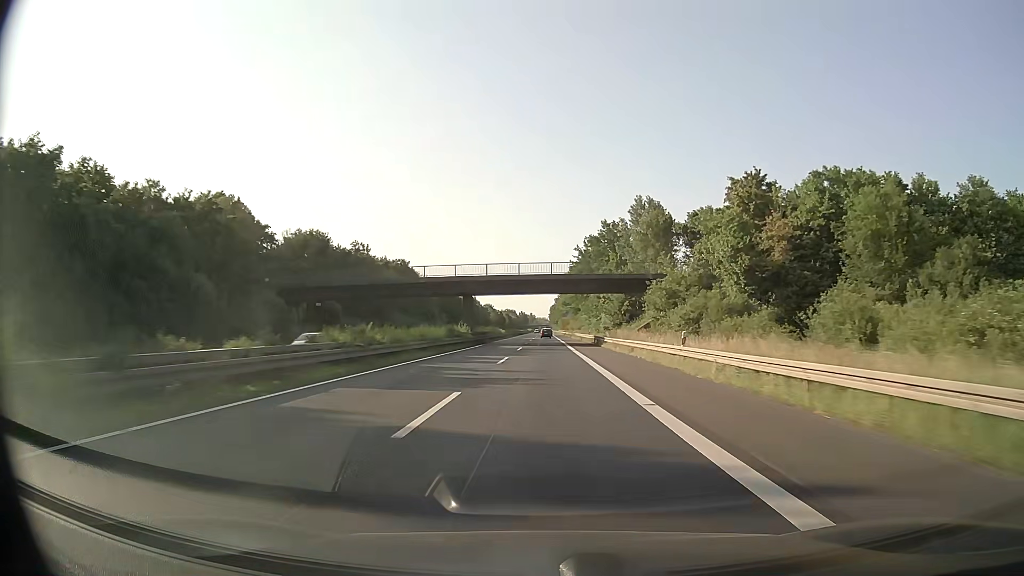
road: trunk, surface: asphalt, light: Day
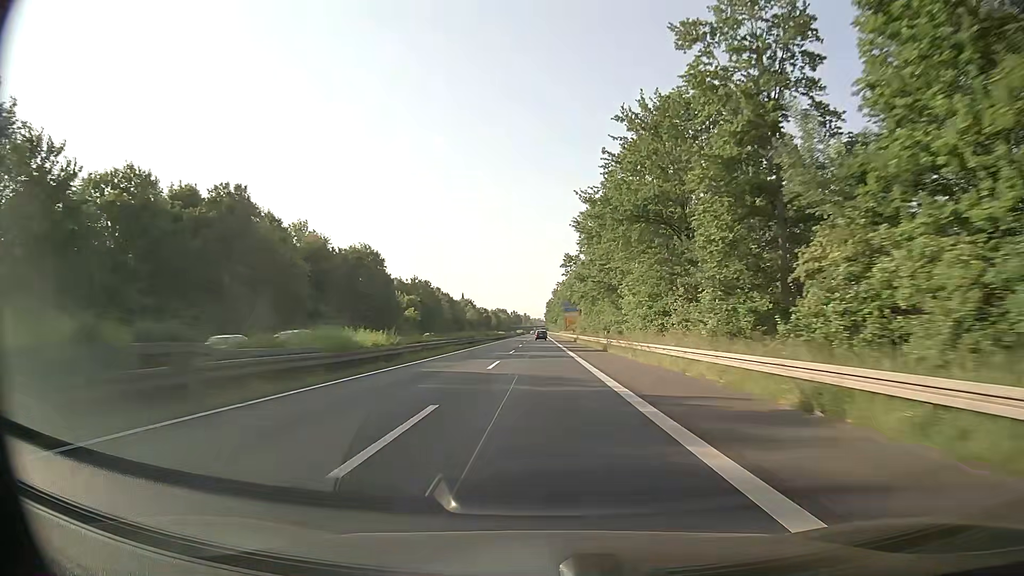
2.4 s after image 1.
(+0.2, +74.4) m; +1°
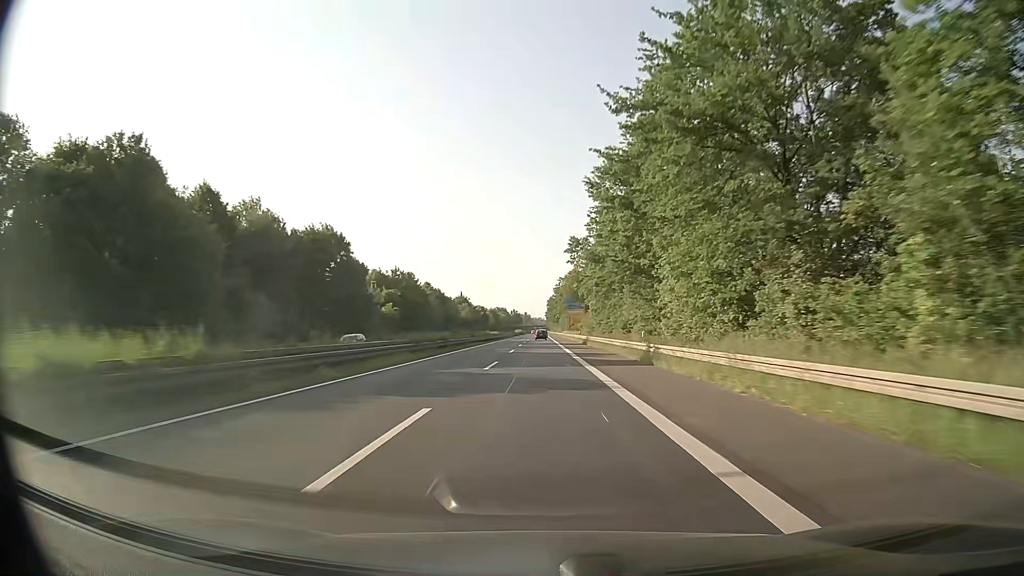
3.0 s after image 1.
(-0.1, +18.6) m; -1°
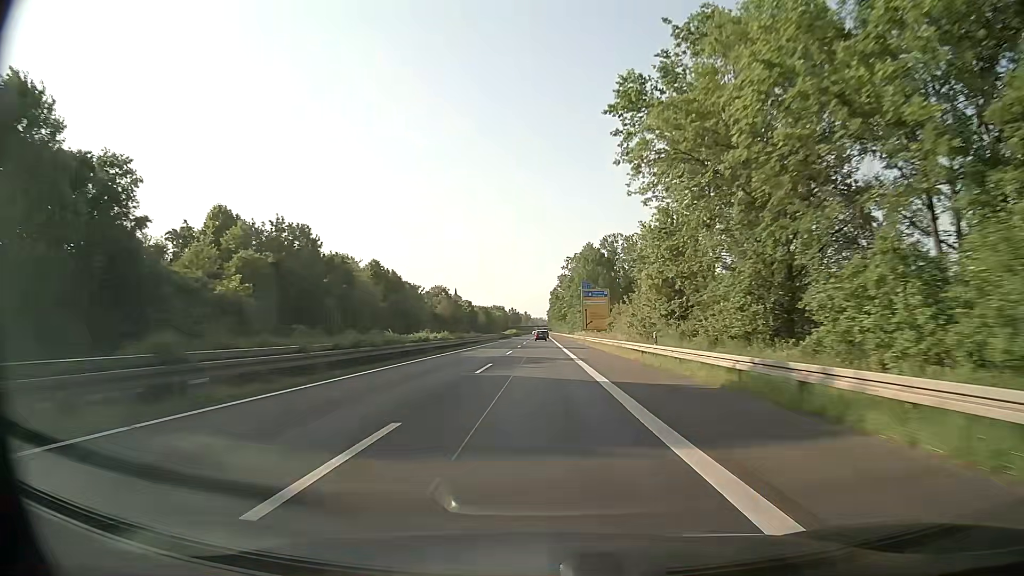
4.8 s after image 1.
(0.0, +56.0) m; 0°
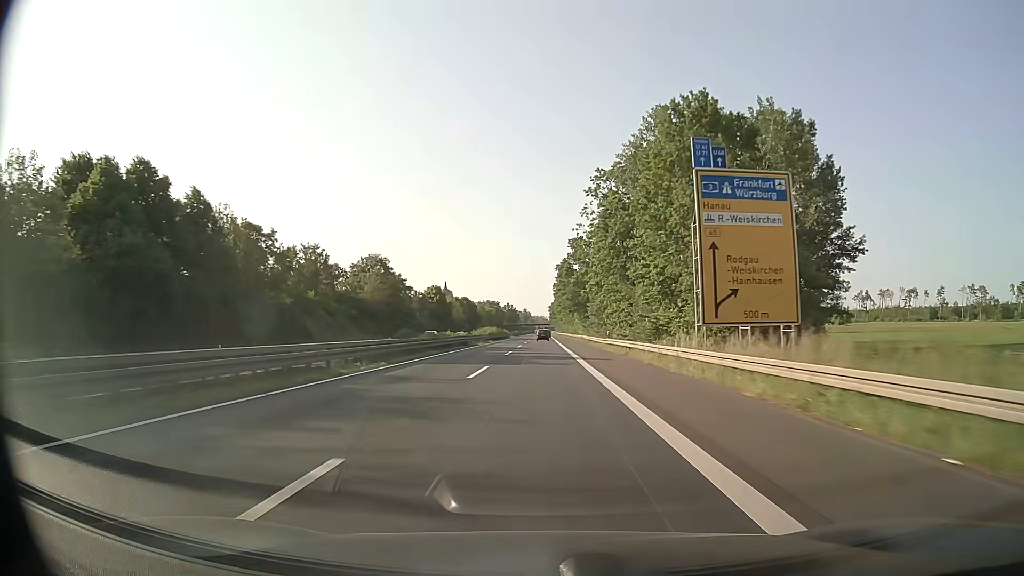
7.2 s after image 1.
(0.0, +74.9) m; 0°
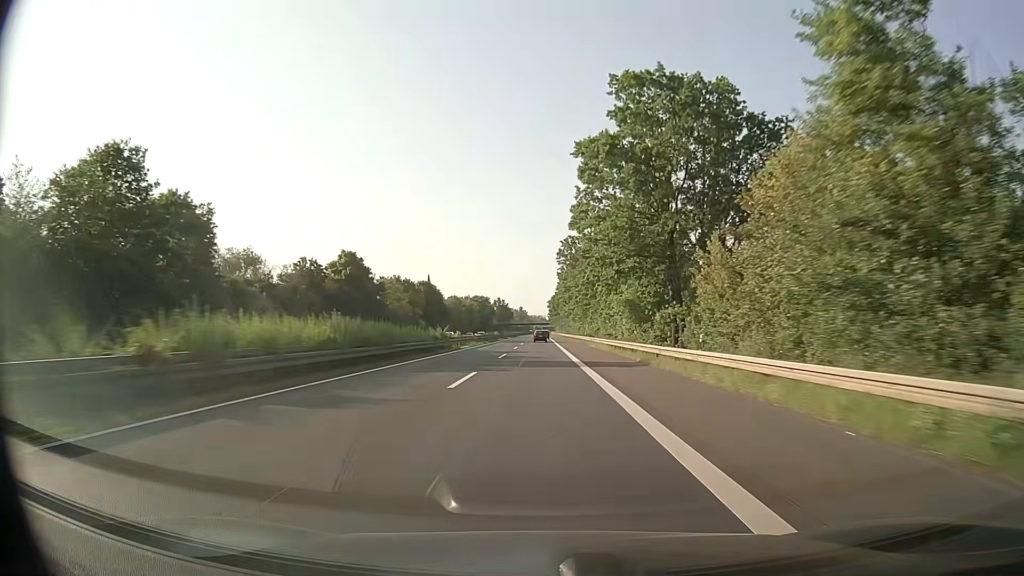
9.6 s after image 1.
(0.0, +75.1) m; 0°
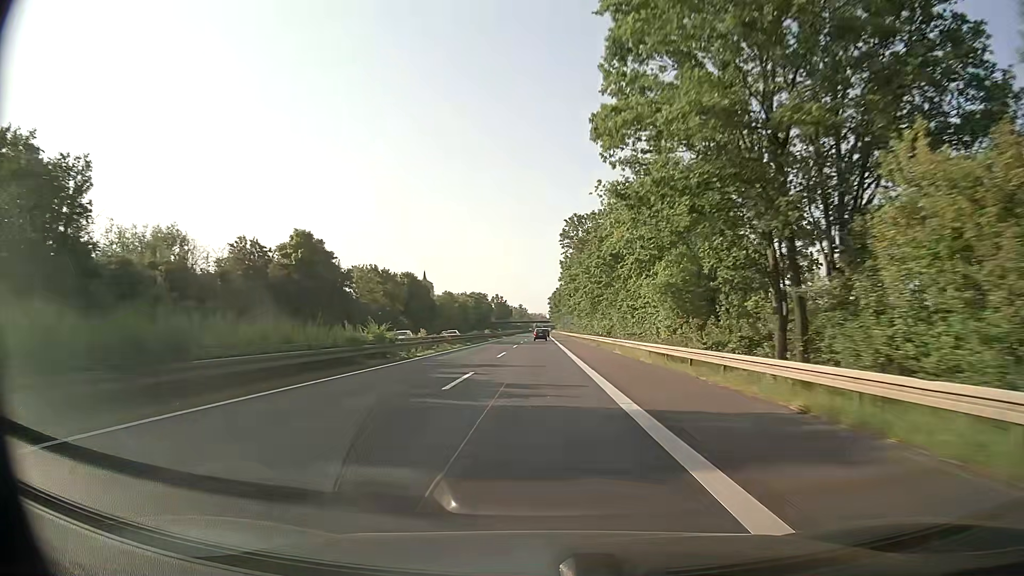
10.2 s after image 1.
(+0.1, +18.8) m; 0°
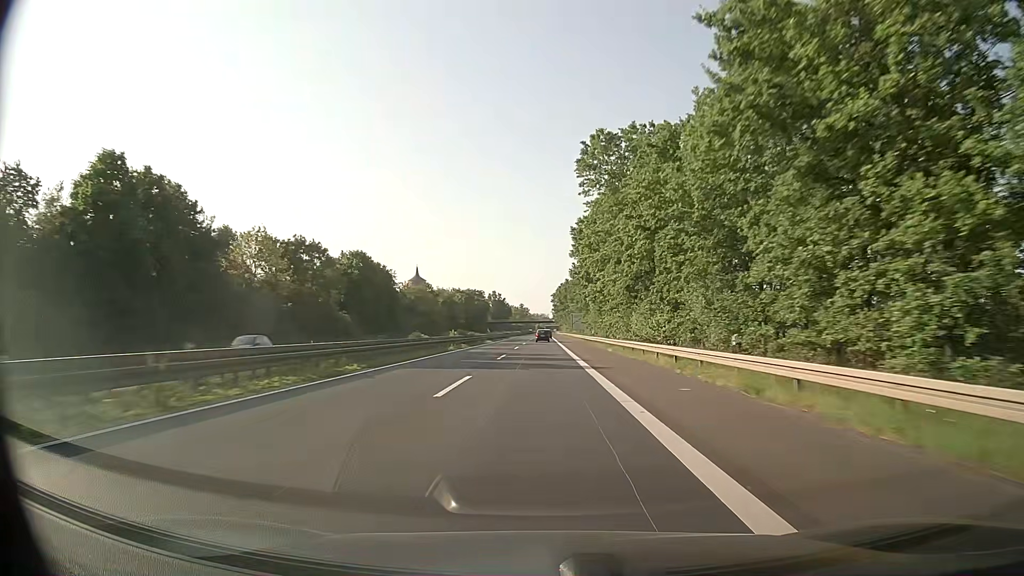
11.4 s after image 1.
(-0.1, +37.6) m; 0°
(0, +10) (0, +20) (0, +30) (0, +40) (0, +50) (0, +60) (0, +70) (0, +80) (0, +90) (0, +100) m
